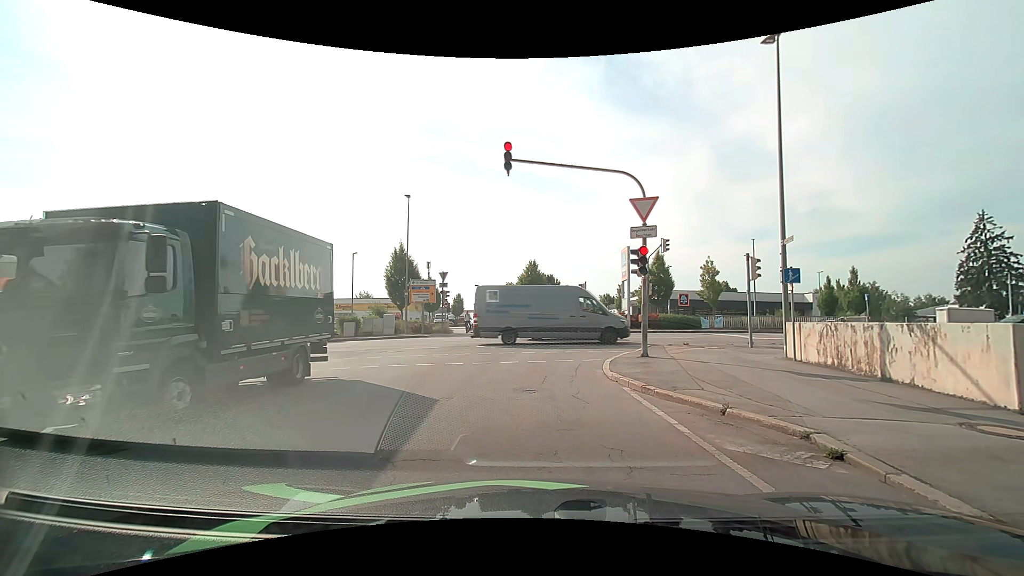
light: Day
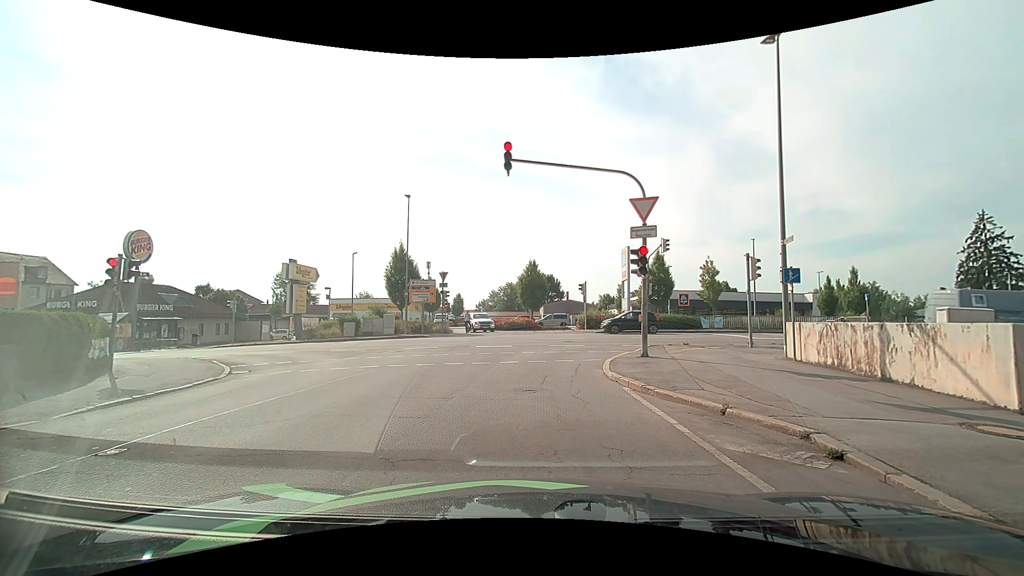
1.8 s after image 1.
(0.0, 0.0) m; 0°
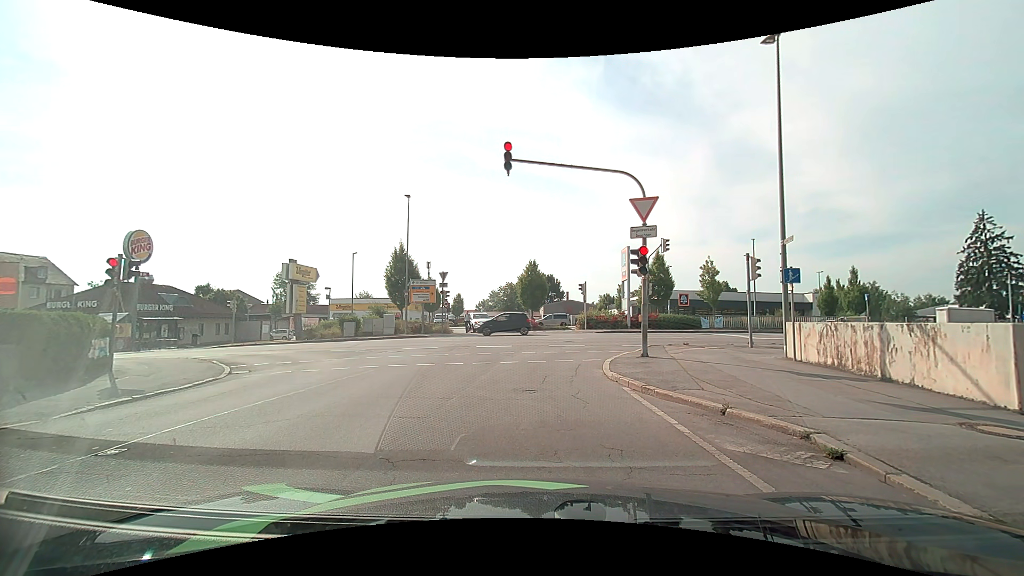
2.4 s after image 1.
(0.0, 0.0) m; 0°
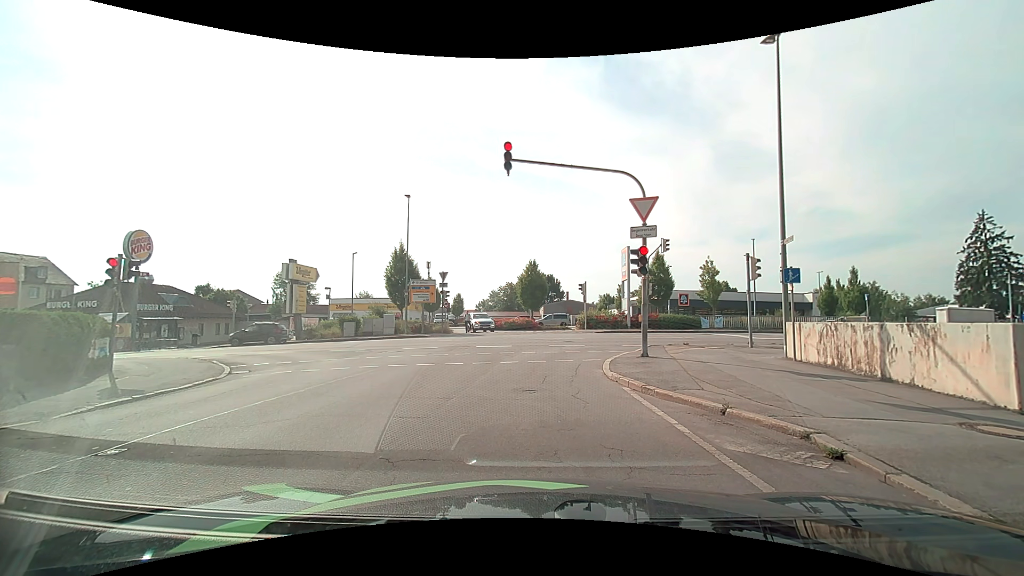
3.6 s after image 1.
(0.0, 0.0) m; 0°
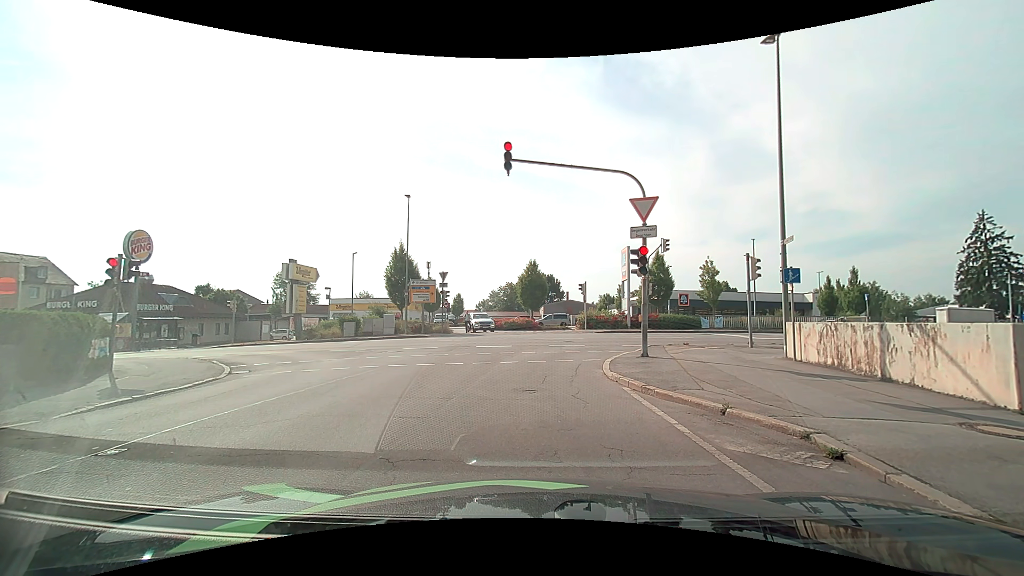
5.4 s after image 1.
(0.0, 0.0) m; 0°
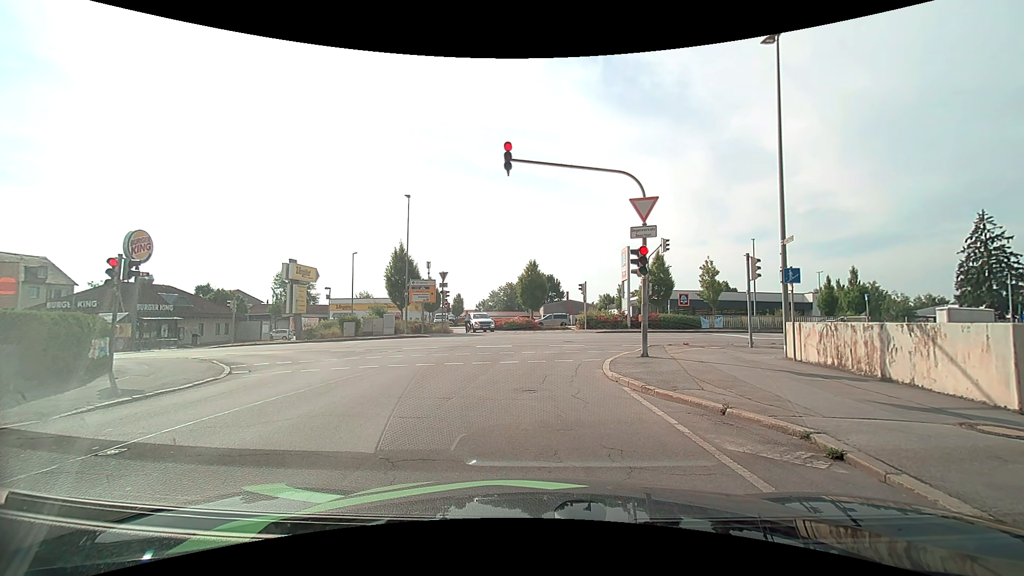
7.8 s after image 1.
(0.0, 0.0) m; 0°
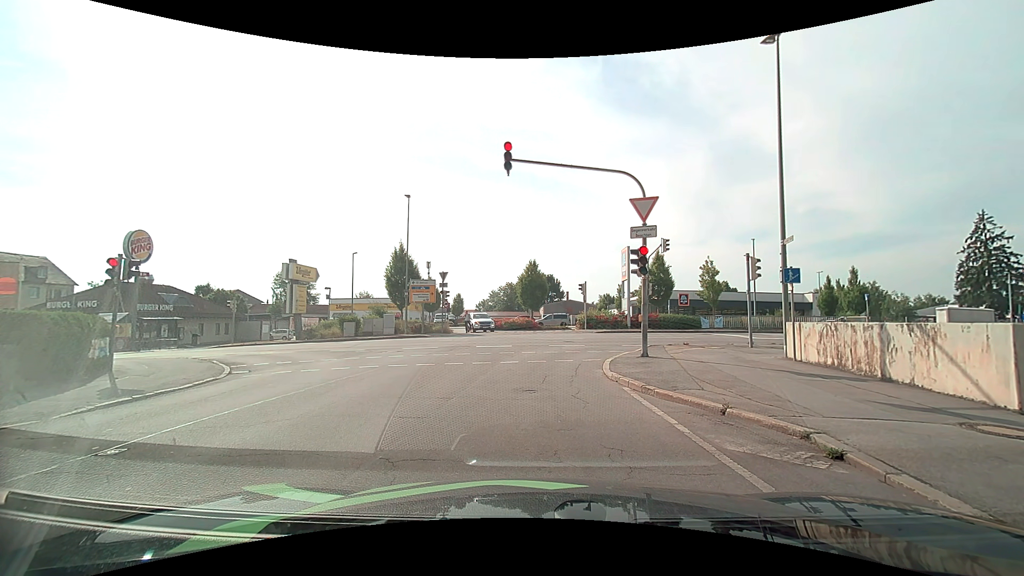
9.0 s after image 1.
(0.0, 0.0) m; 0°
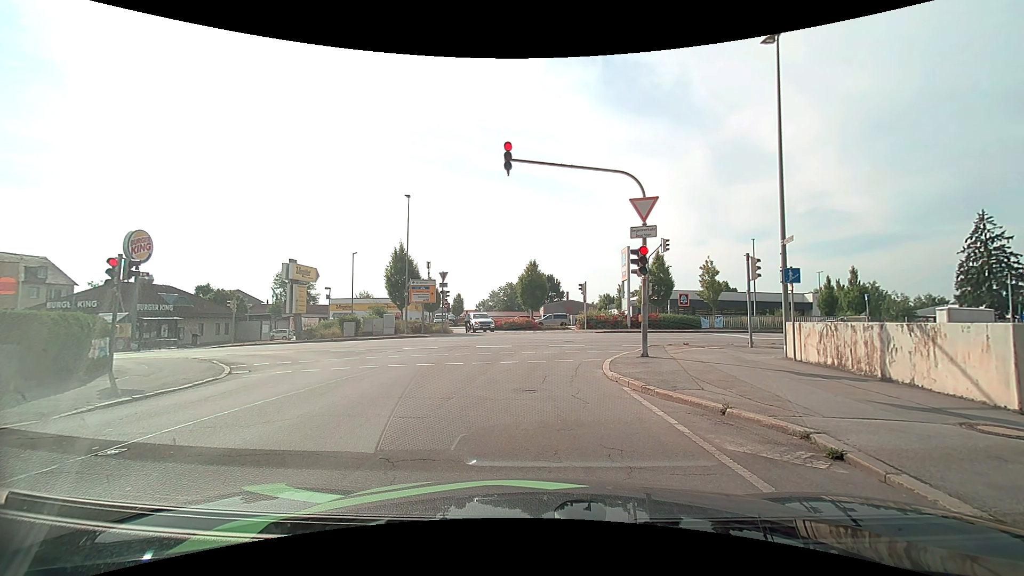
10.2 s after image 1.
(0.0, 0.0) m; 0°
(0, +10) (+1, +20) (+8, +26) (+18, +27) (+28, +27) (+38, +27) (+48, +27) (+58, +27) (+68, +26) (+78, +26) m
